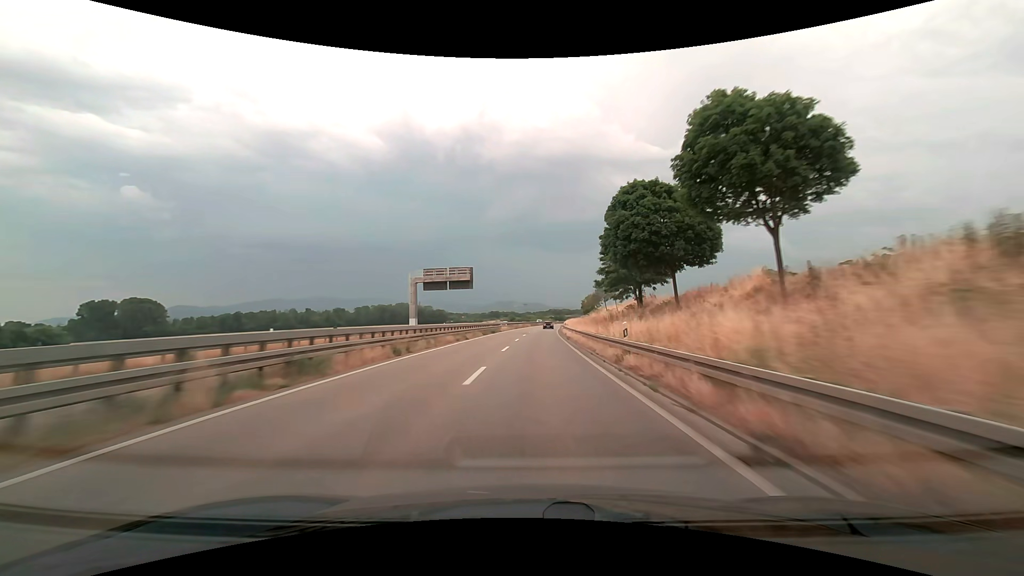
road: trunk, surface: asphalt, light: Day
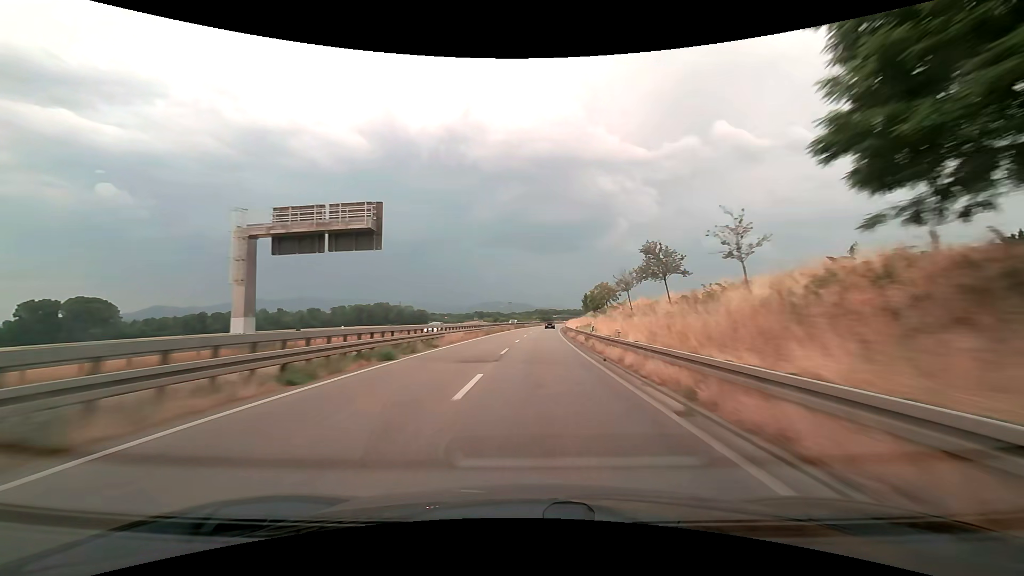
(+0.5, +37.7) m; +2°
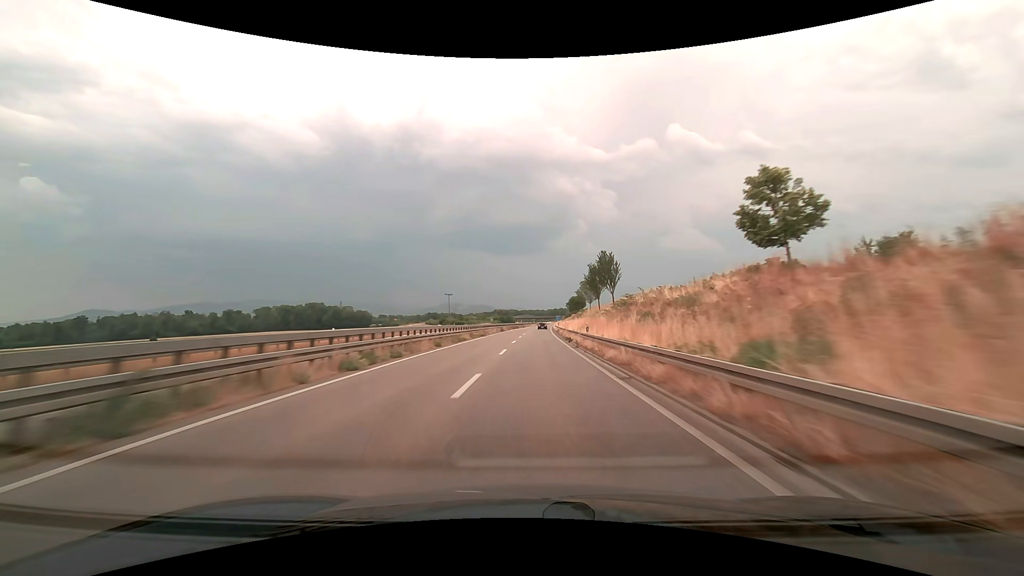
(+4.1, +95.5) m; +5°
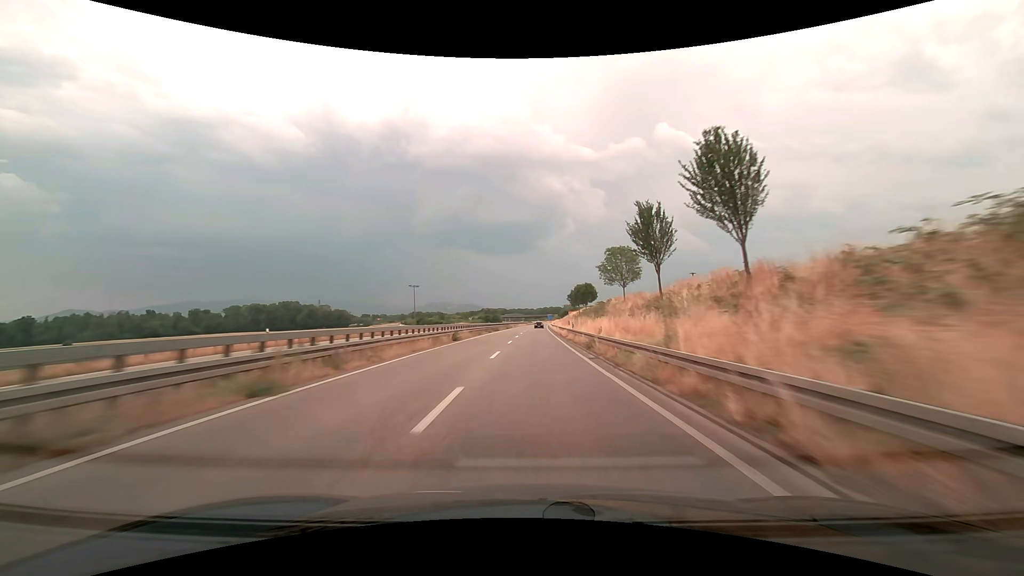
(+0.4, +38.7) m; +1°
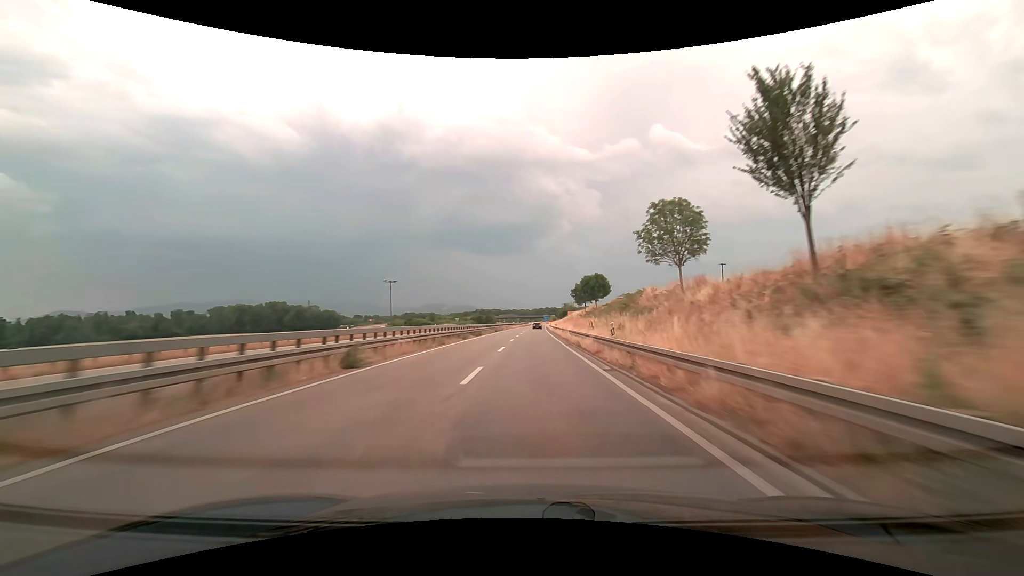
(+0.1, +19.3) m; +1°
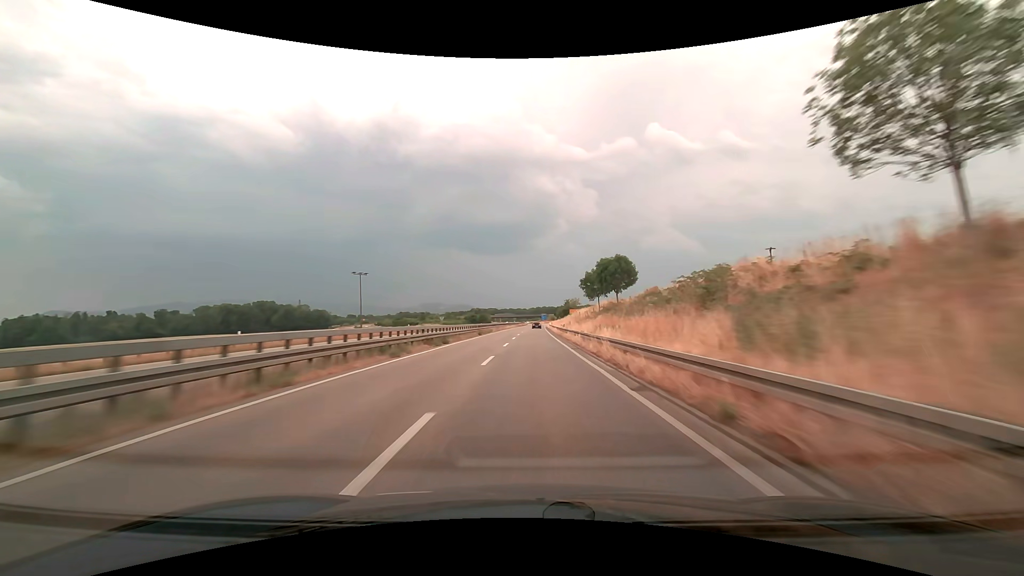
(+0.1, +19.3) m; 0°
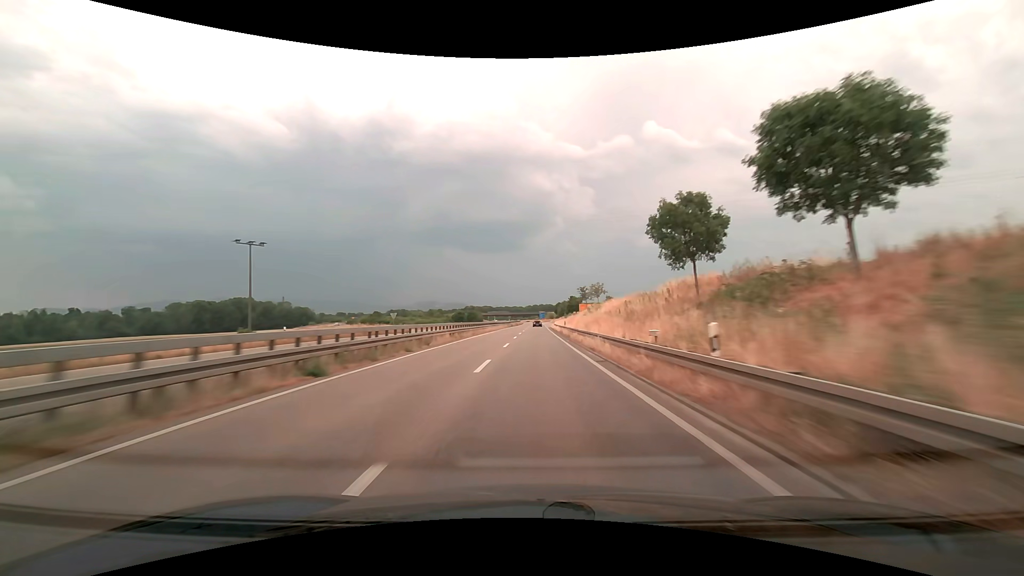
(+0.1, +38.4) m; 0°
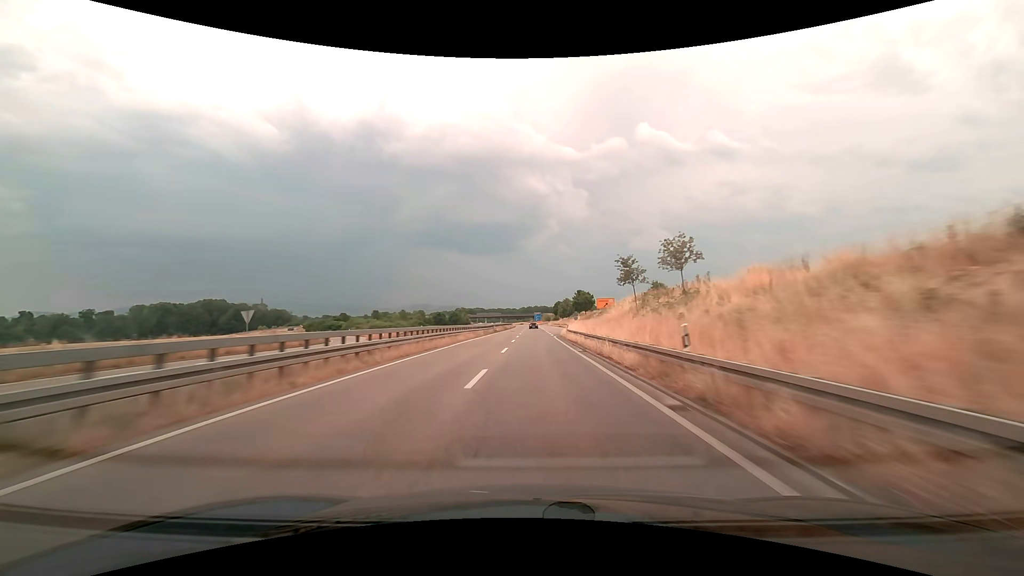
(+0.3, +38.4) m; +1°
(0, +10) (0, +20) (0, +30) (0, +40) (0, +50) (0, +60) (0, +70) (0, +80) (0, +90) (+1, +100) m
